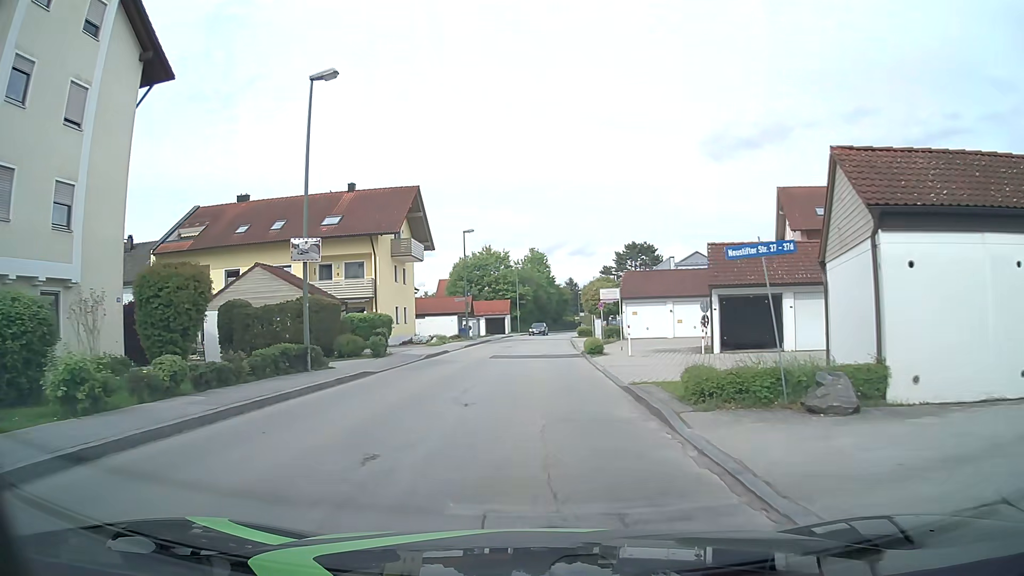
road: unclassified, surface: asphalt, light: Day
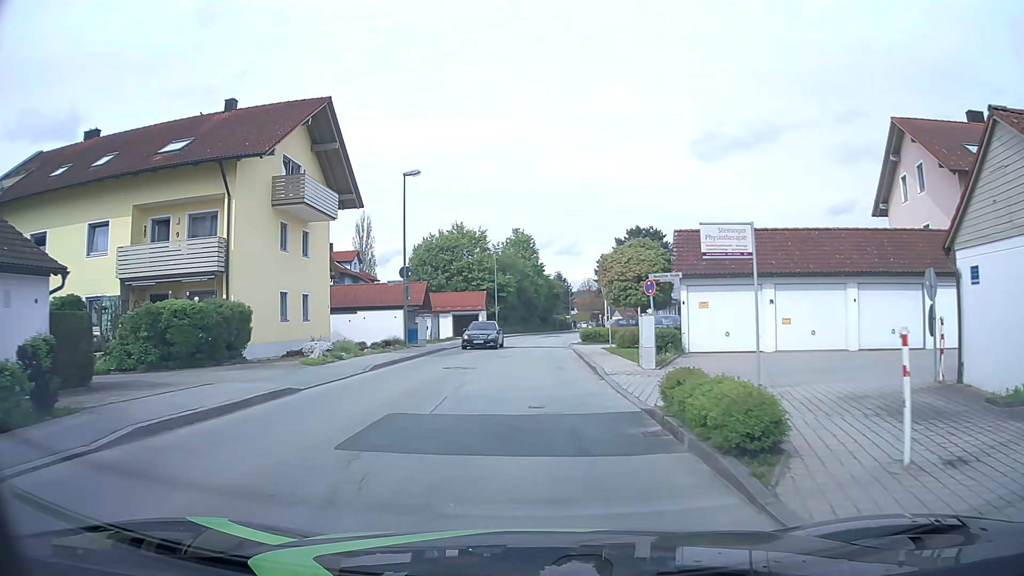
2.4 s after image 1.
(+0.2, +19.2) m; +2°
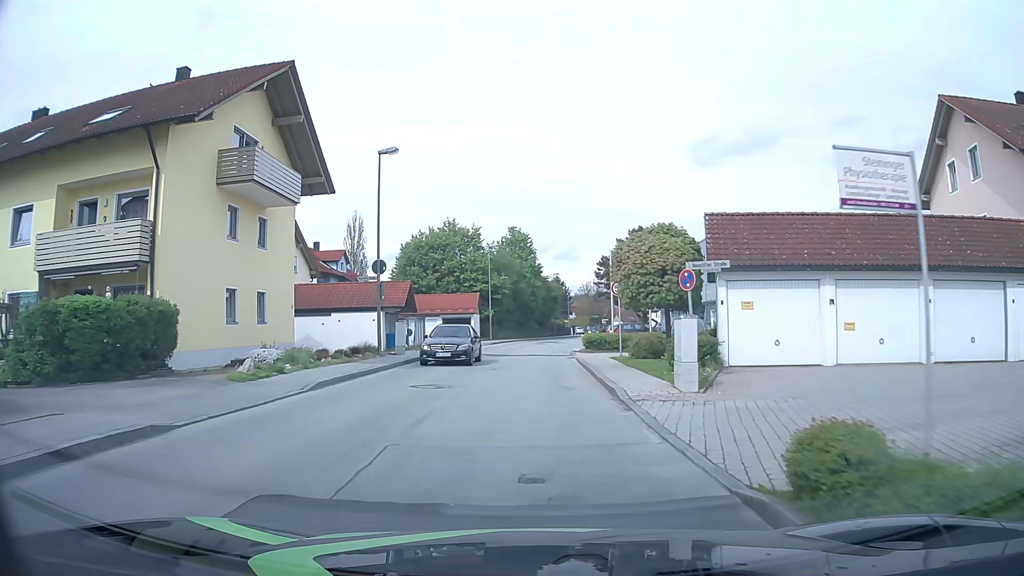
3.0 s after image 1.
(0.0, +4.8) m; 0°
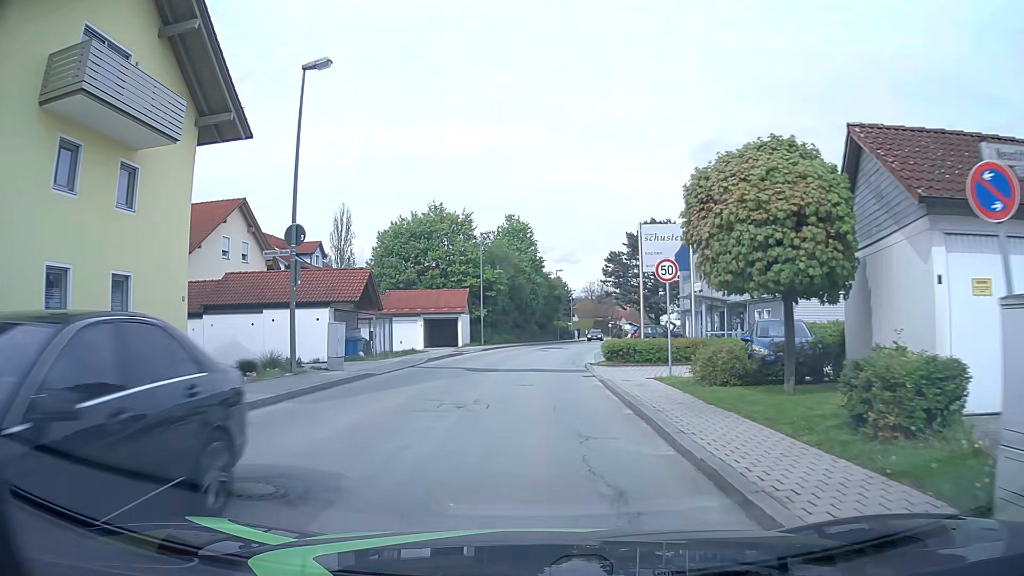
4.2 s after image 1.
(+0.1, +9.6) m; 0°
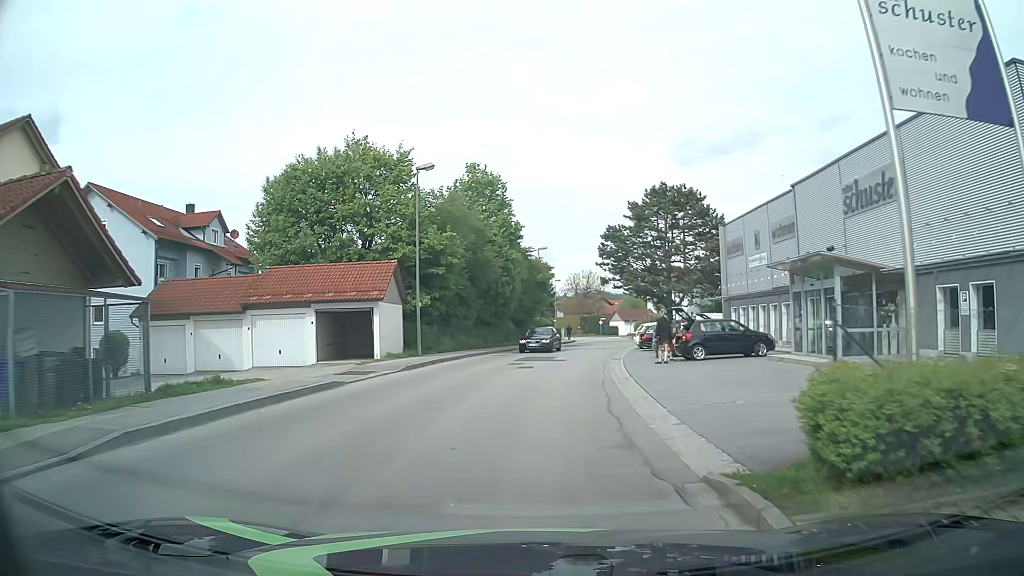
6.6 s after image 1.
(+0.2, +19.9) m; +2°
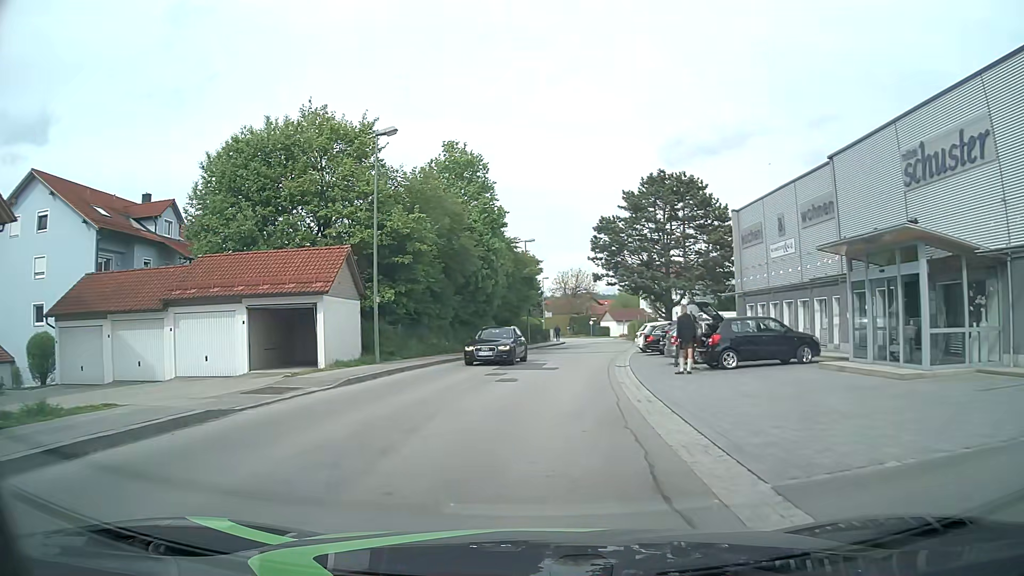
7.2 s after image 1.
(+0.1, +5.6) m; +1°
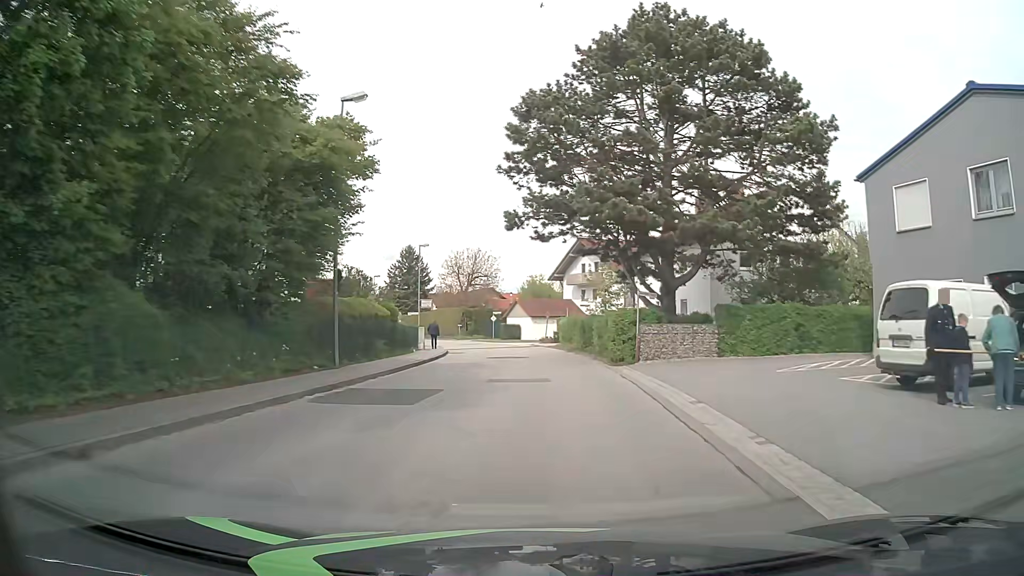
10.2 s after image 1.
(+2.1, +33.1) m; +8°
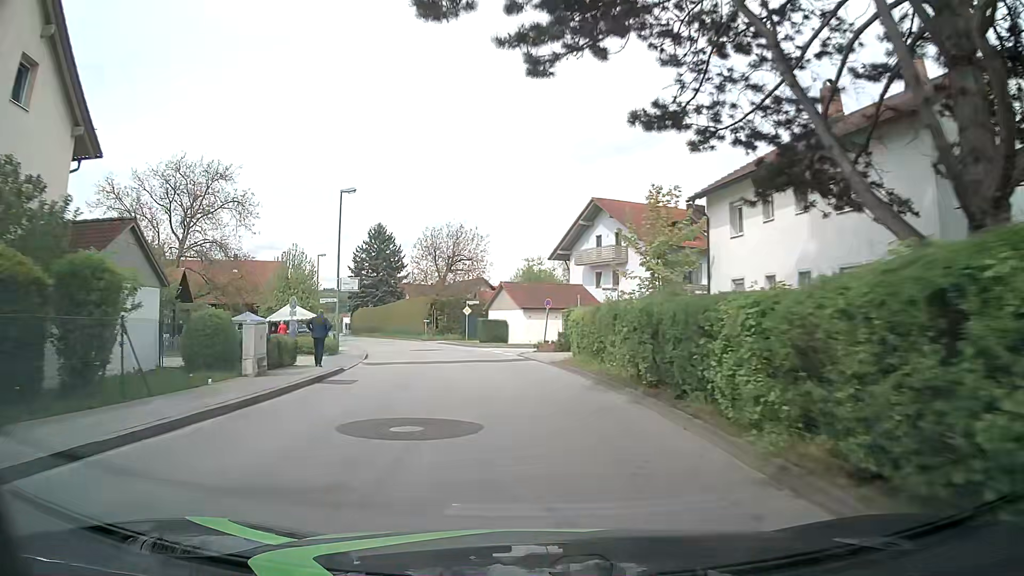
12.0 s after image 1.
(+0.6, +21.7) m; 0°
(0, +10) (-1, +20) (-2, +30) (-4, +40) (-7, +49) (-11, +59) (-15, +68) (-19, +77) (-23, +86) (-27, +95) m
